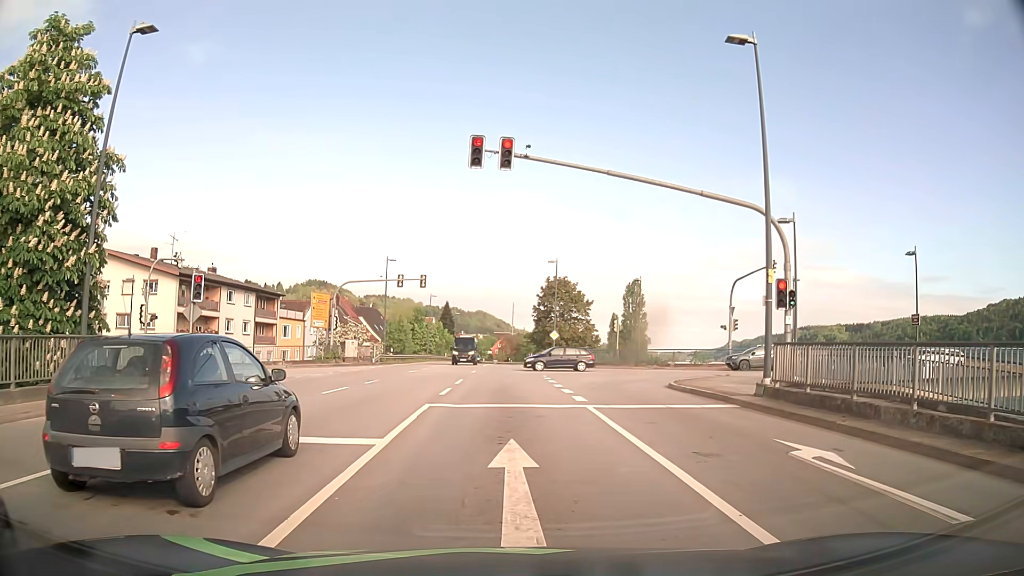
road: primary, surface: asphalt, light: Day
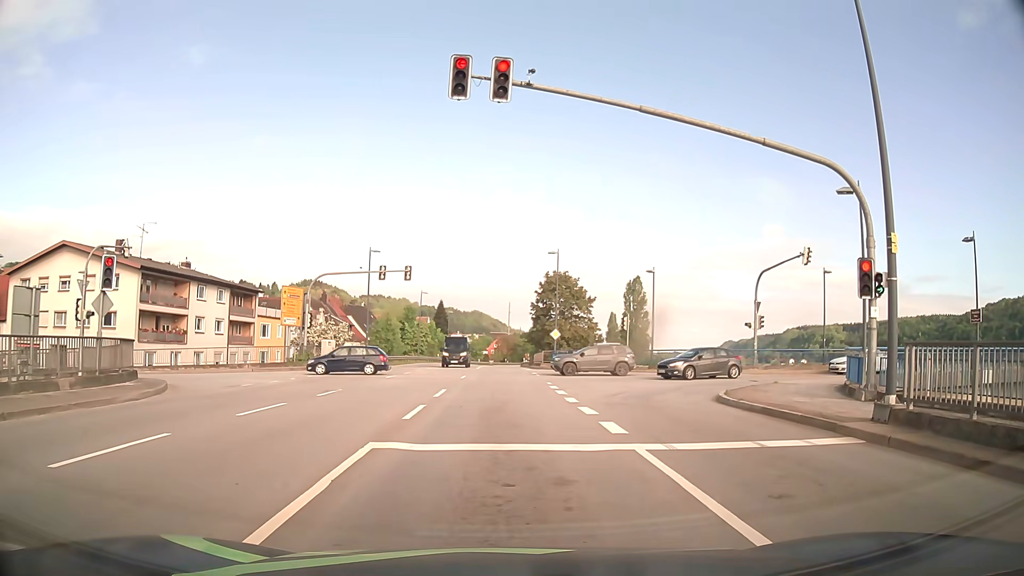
(0.0, +5.7) m; 0°
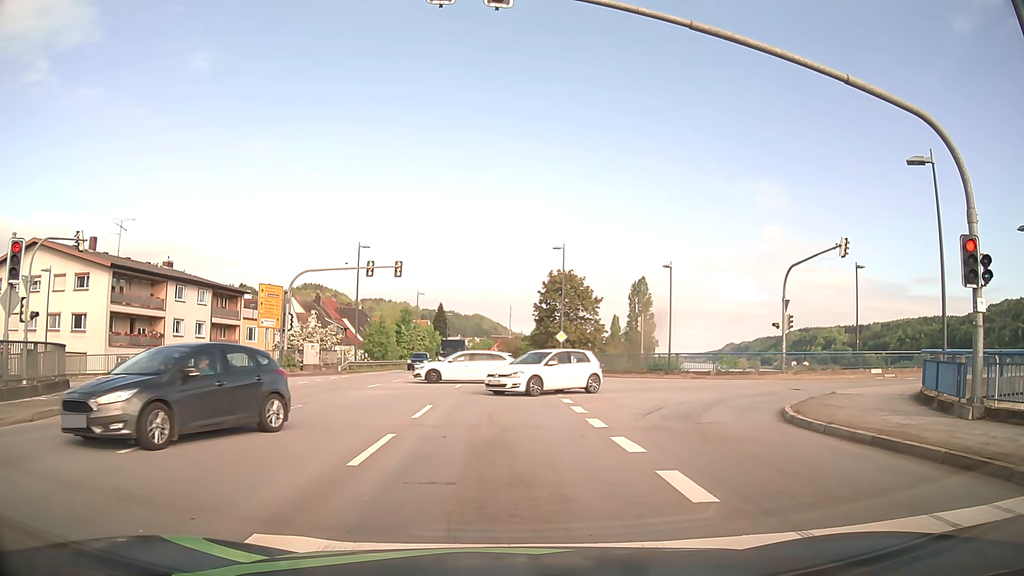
(0.0, +4.3) m; 0°
(0, +10) (0, +20) (0, +30) (0, +40) (0, +50) (0, +60) (0, +70) (0, +80) (0, +90) (+1, +100) m
